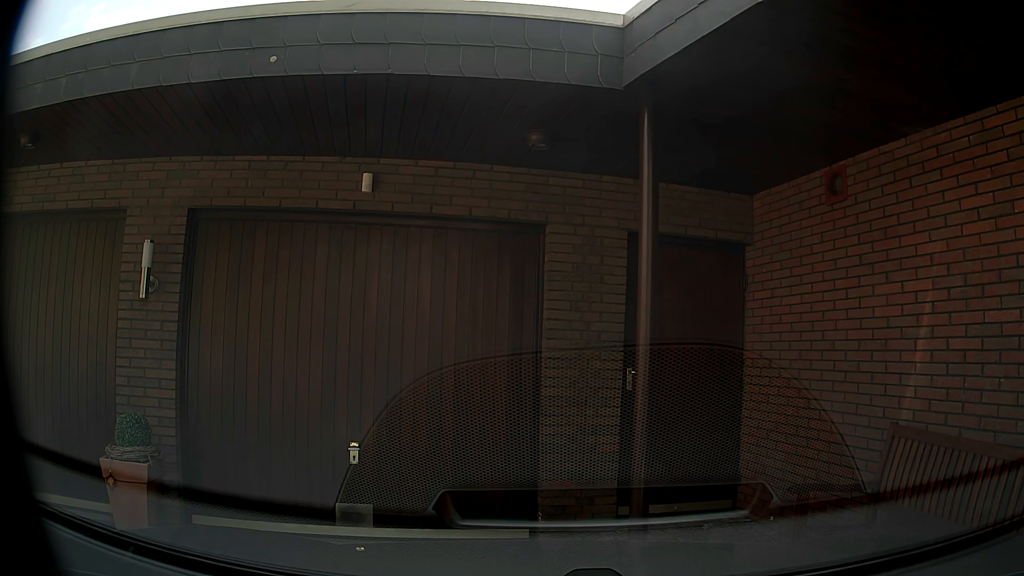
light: Day
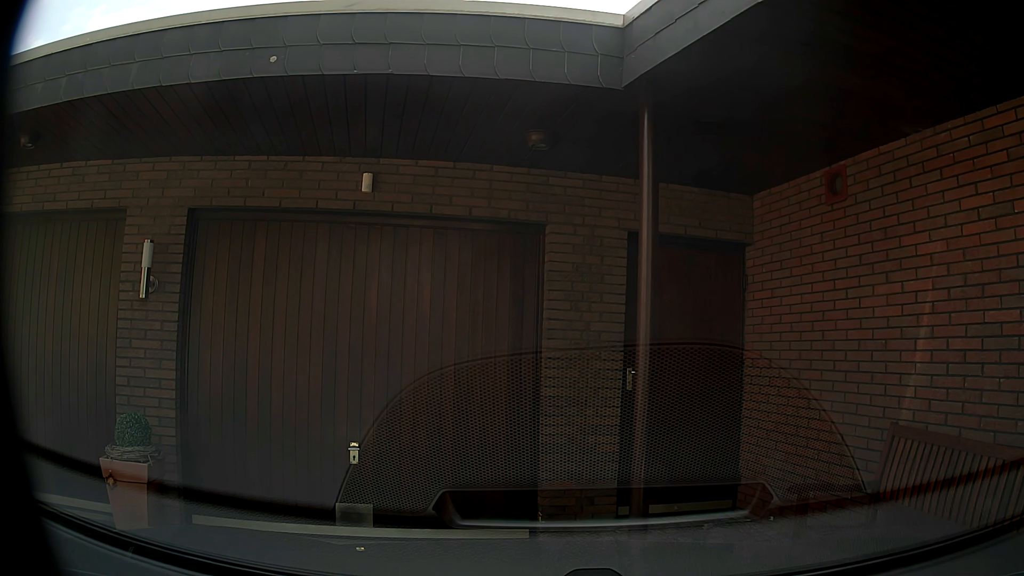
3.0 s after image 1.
(0.0, 0.0) m; 0°
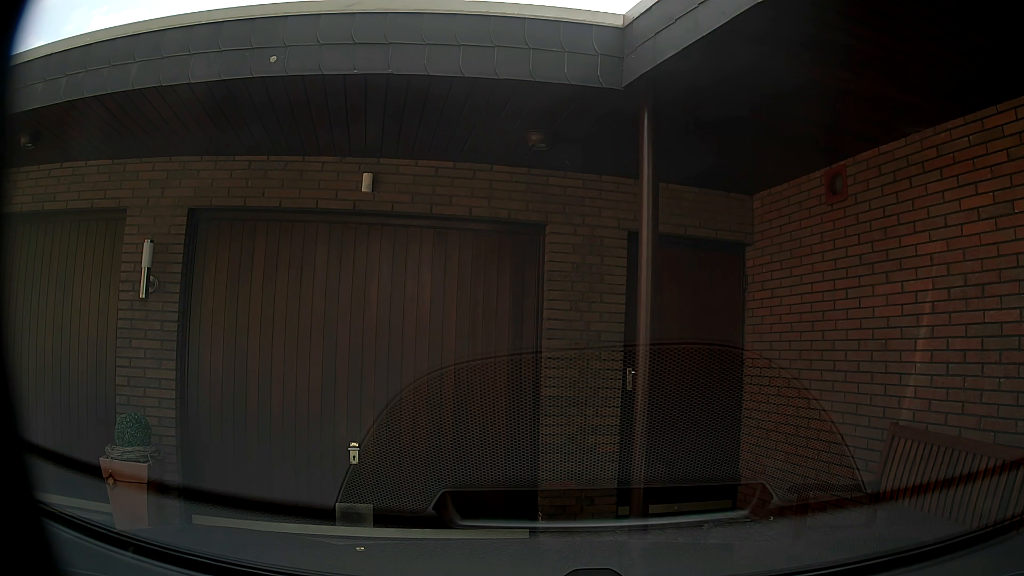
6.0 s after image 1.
(0.0, 0.0) m; 0°
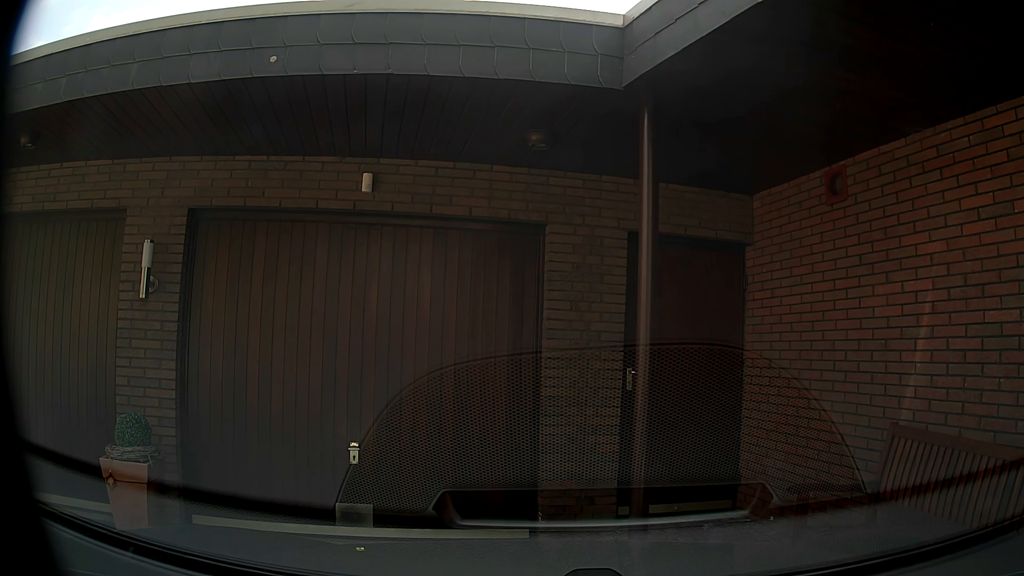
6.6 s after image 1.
(0.0, 0.0) m; 0°
